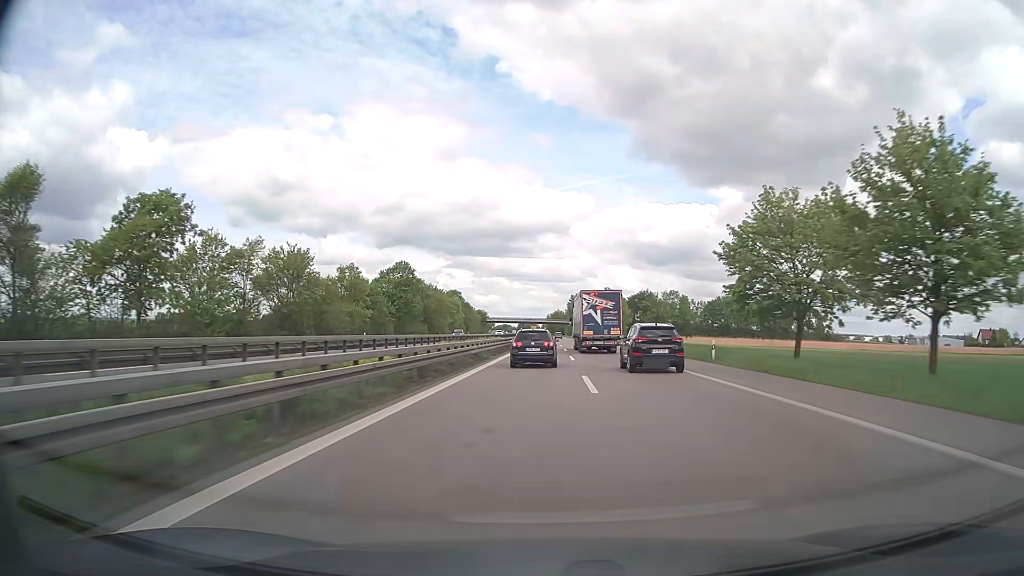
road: trunk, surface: asphalt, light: Day
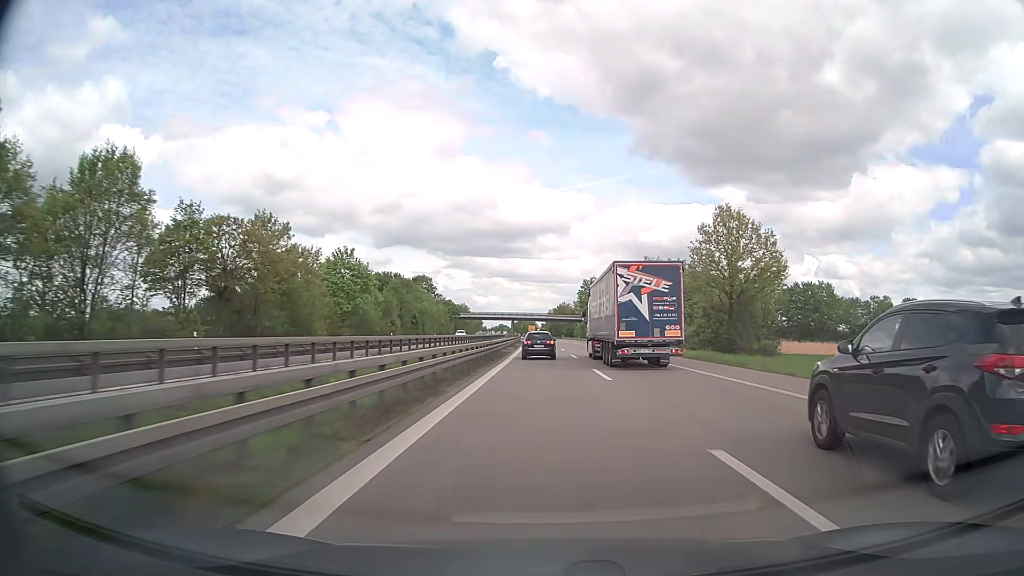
(+0.2, +85.6) m; 0°
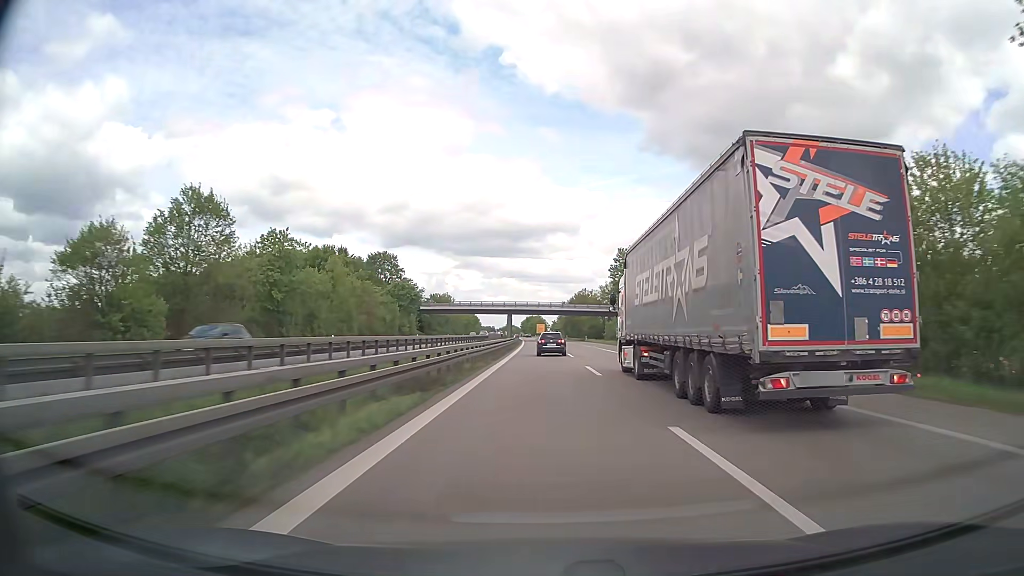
(-0.3, +70.3) m; -1°
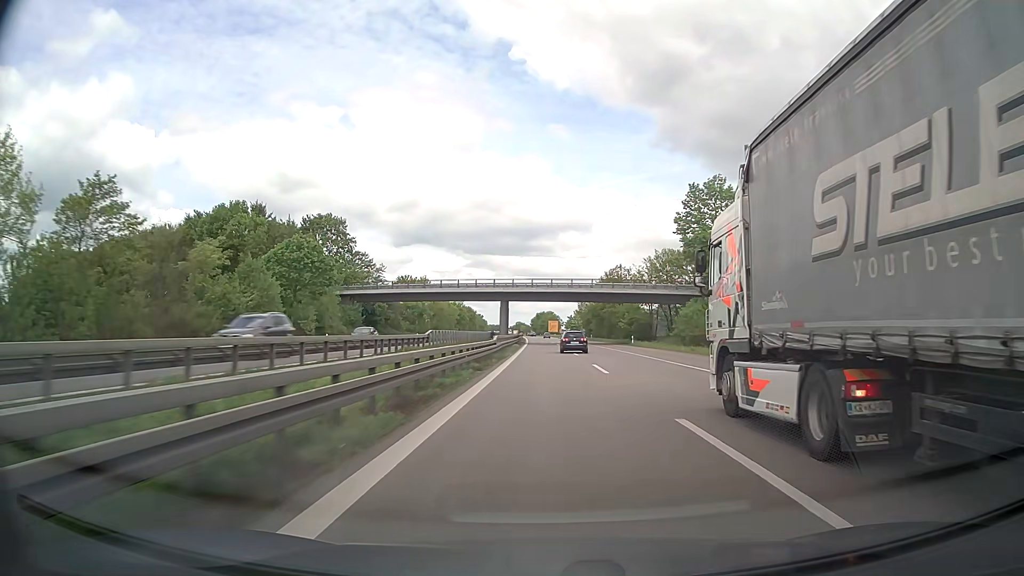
(-0.5, +53.4) m; -1°
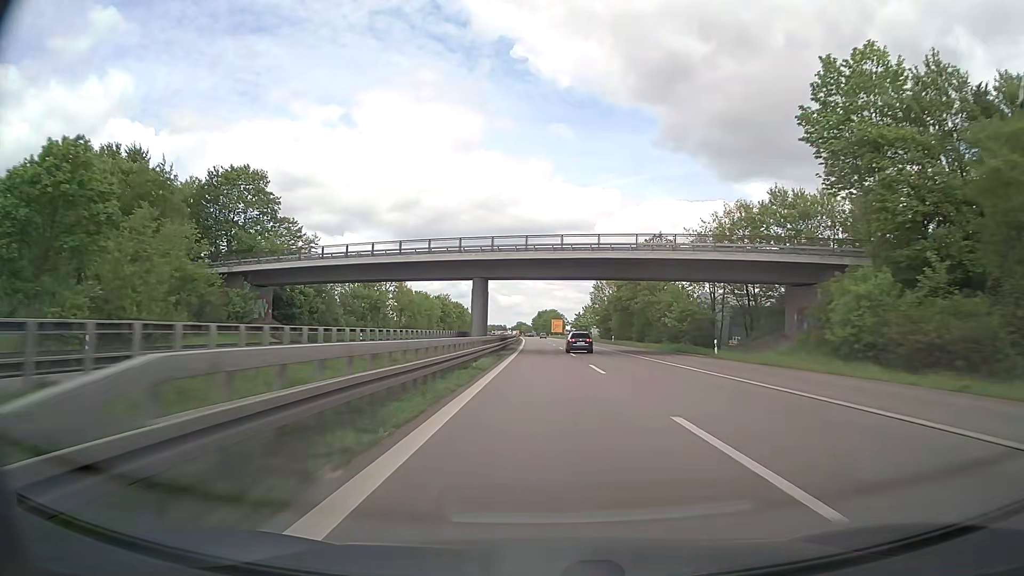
(-0.1, +35.8) m; 0°
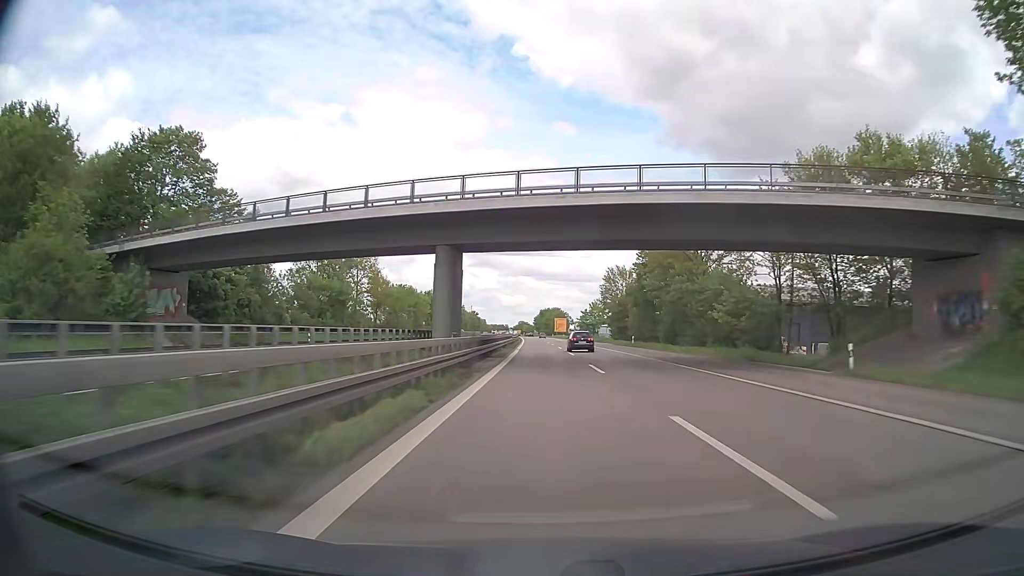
(0.0, +18.0) m; 0°
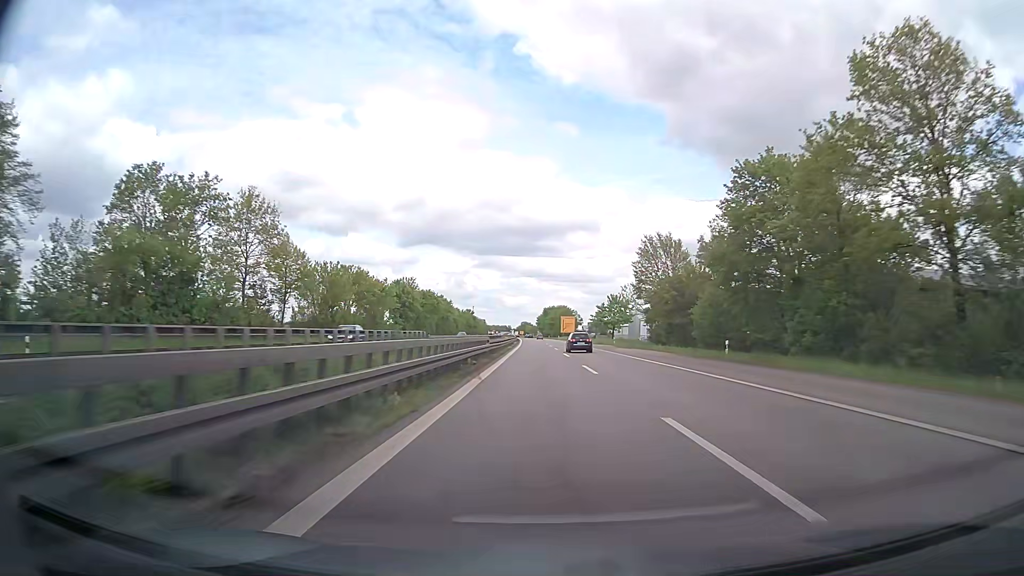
(-0.1, +36.2) m; 0°
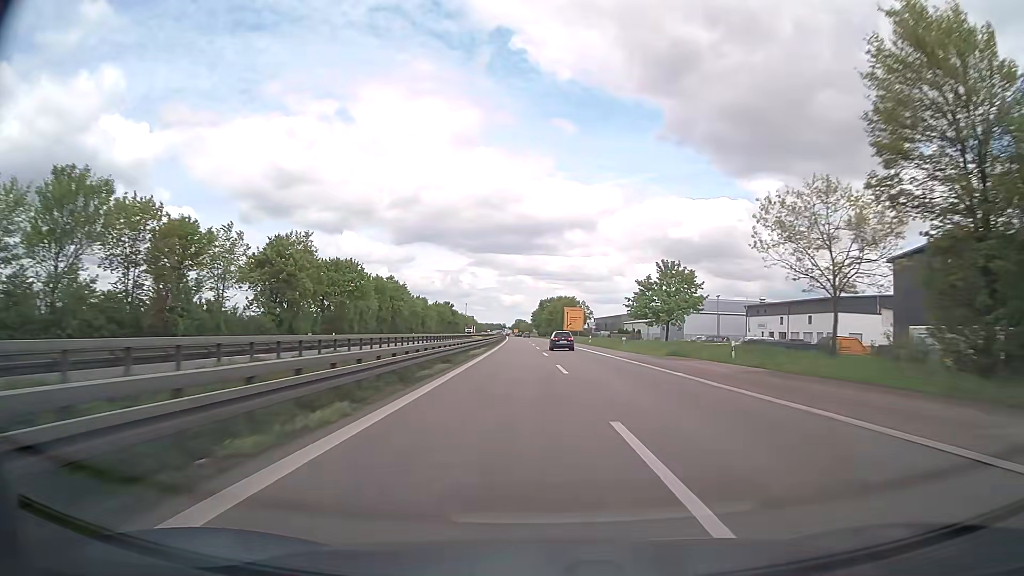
(-0.1, +54.7) m; 0°
(0, +10) (0, +20) (0, +30) (0, +40) (0, +50) (0, +60) (0, +70) (0, +80) (-1, +90) (-1, +100) m
